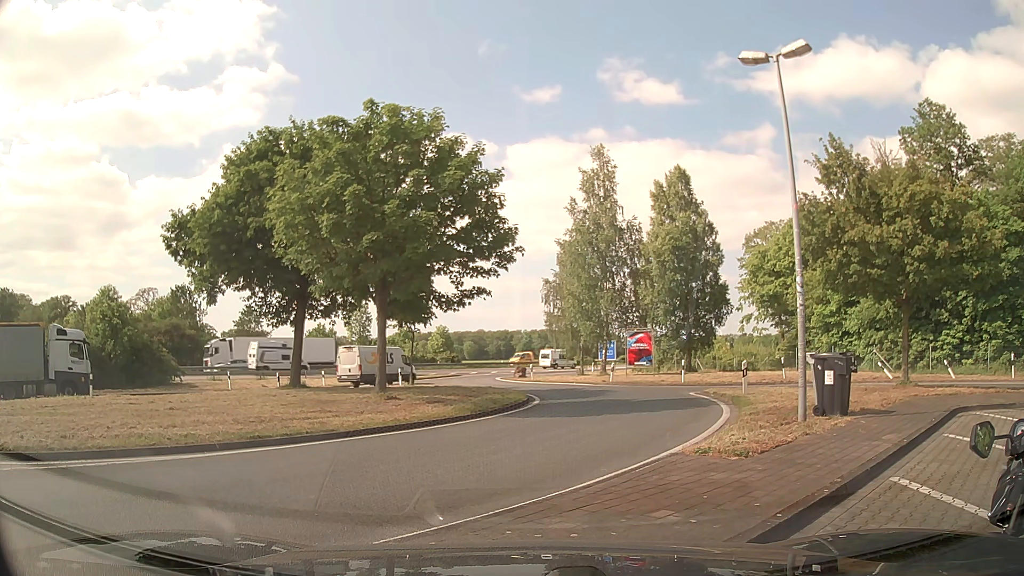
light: Day
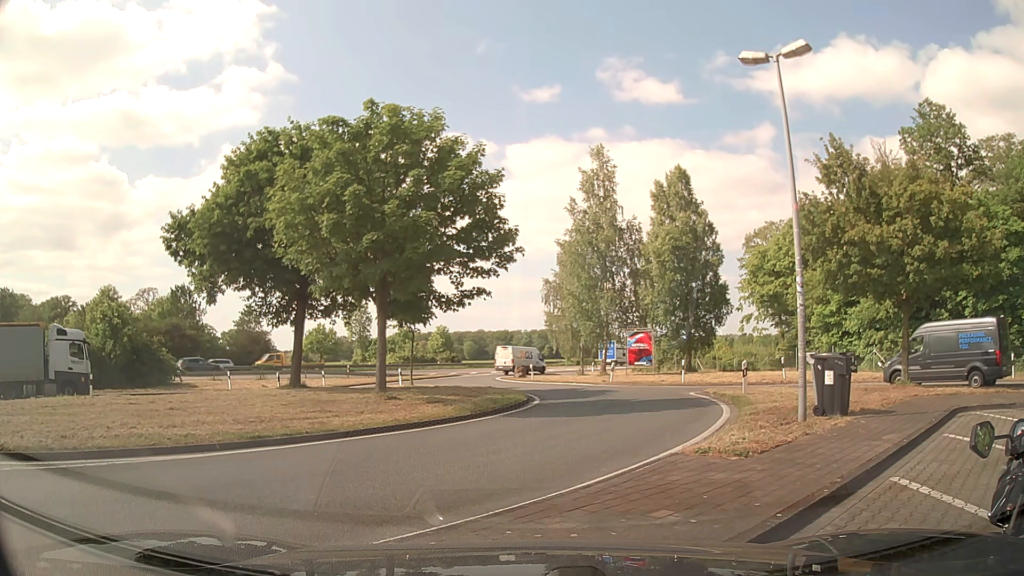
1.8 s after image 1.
(0.0, 0.0) m; 0°
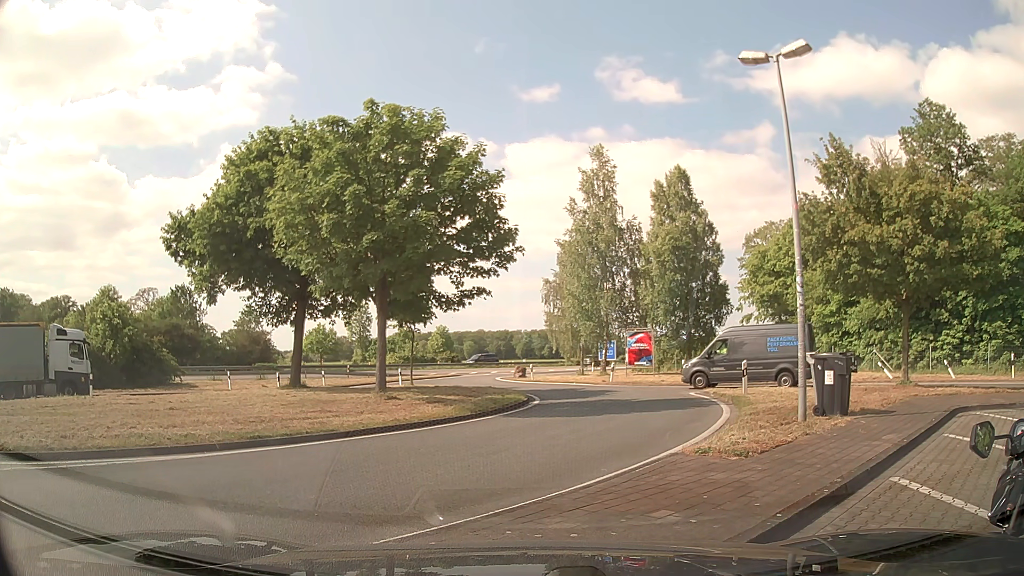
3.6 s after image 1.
(0.0, 0.0) m; 0°
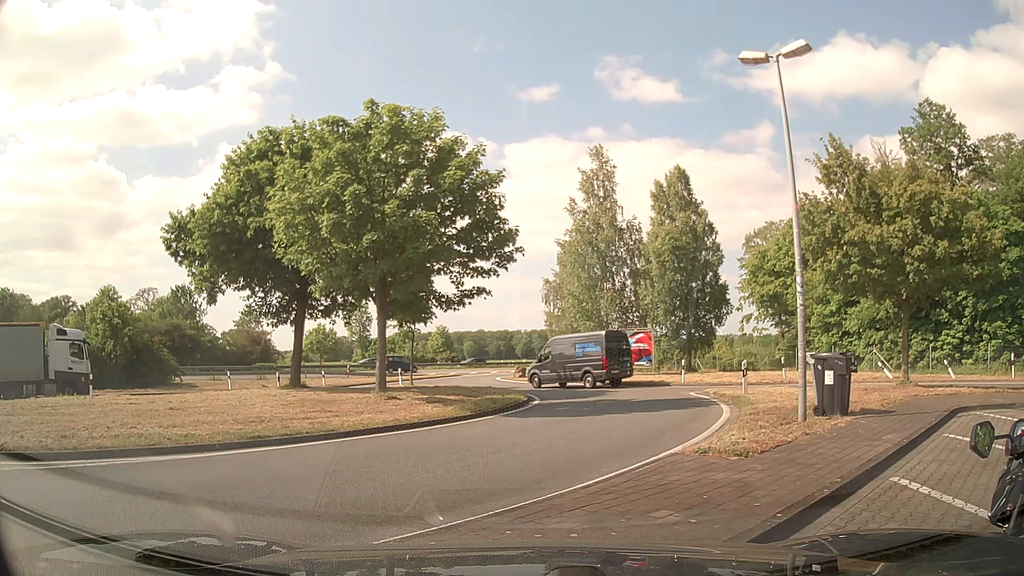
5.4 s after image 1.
(0.0, 0.0) m; 0°
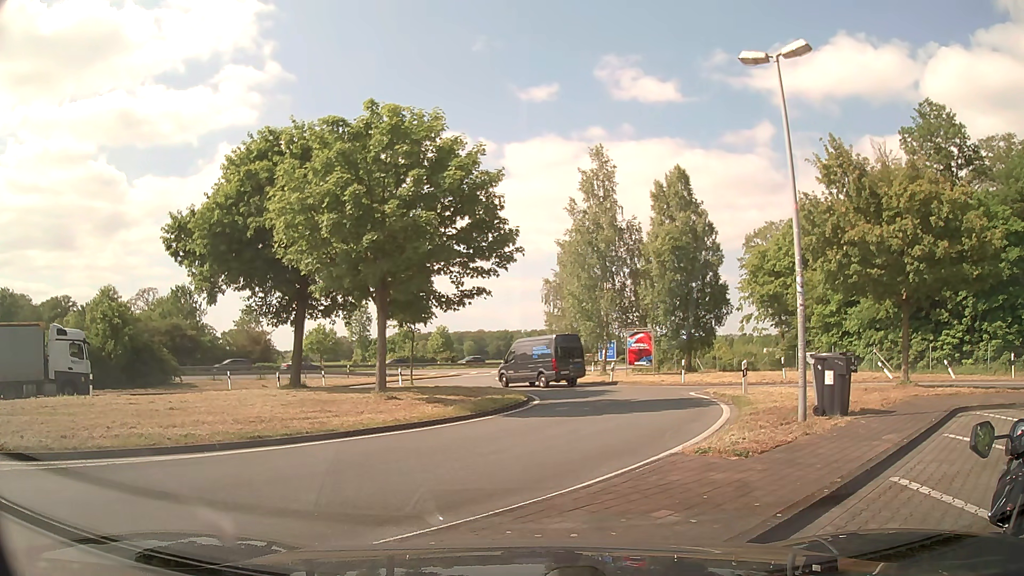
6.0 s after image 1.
(0.0, 0.0) m; 0°
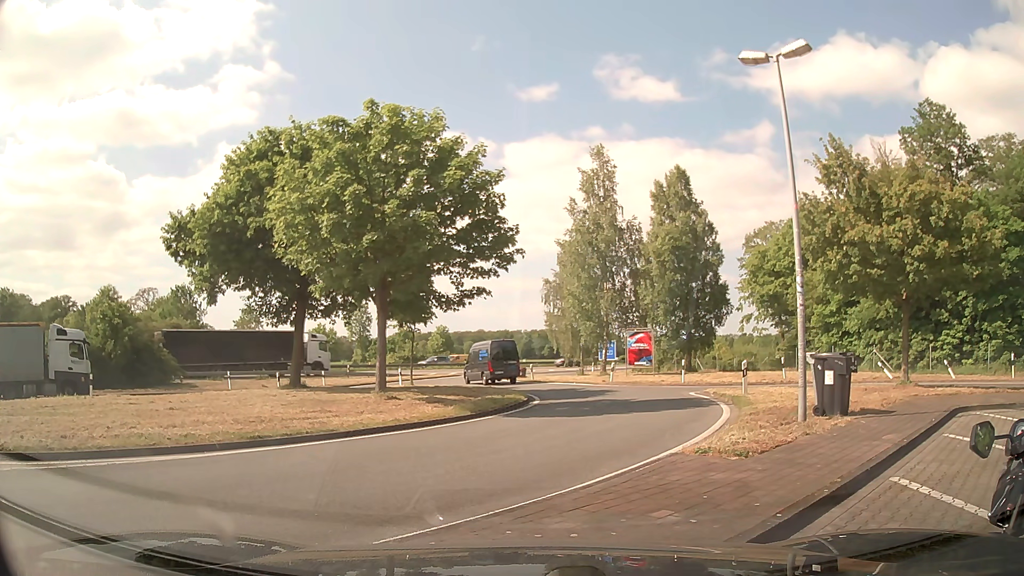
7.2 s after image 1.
(0.0, 0.0) m; 0°
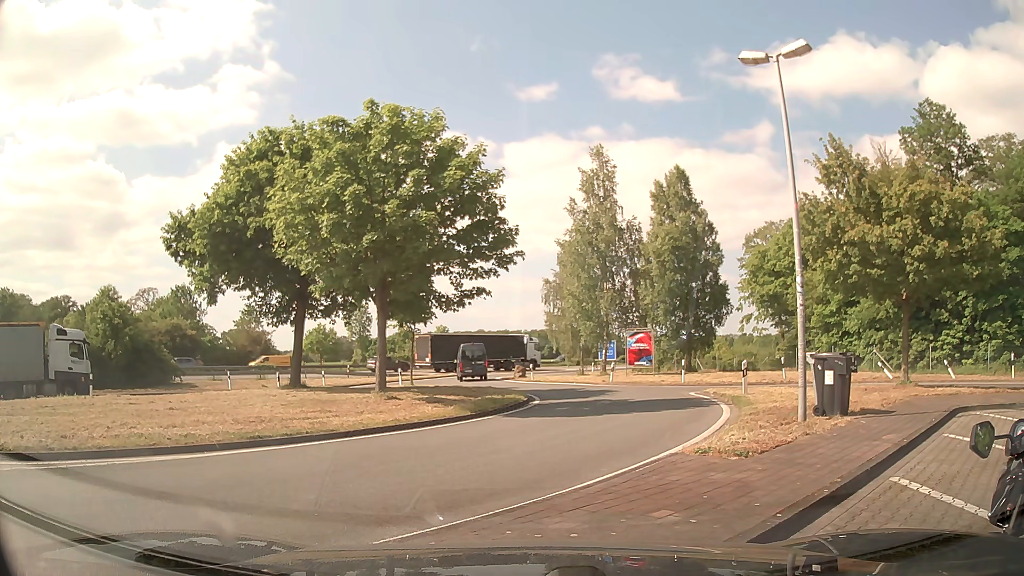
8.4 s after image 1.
(0.0, 0.0) m; 0°
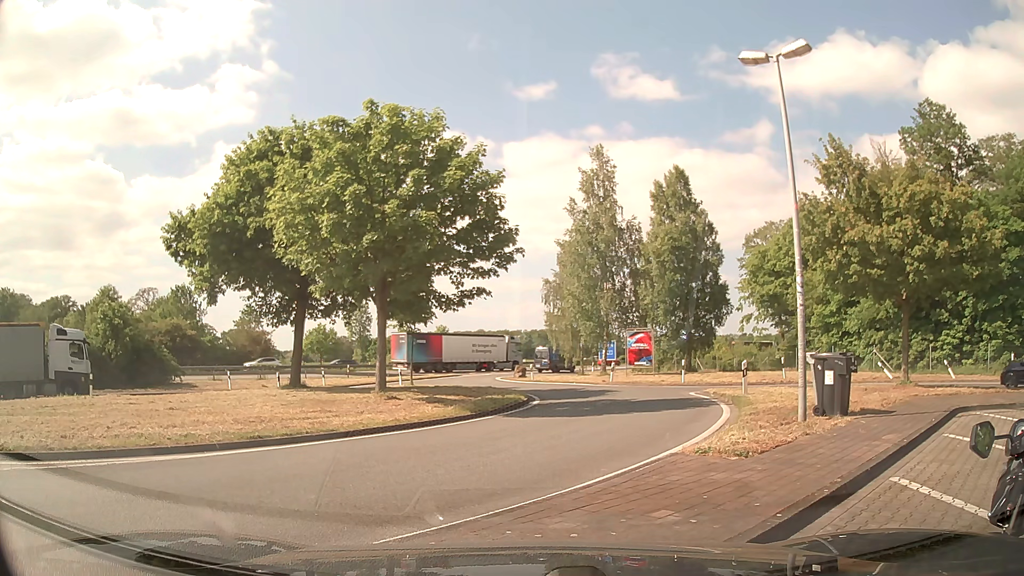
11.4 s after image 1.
(0.0, 0.0) m; 0°
